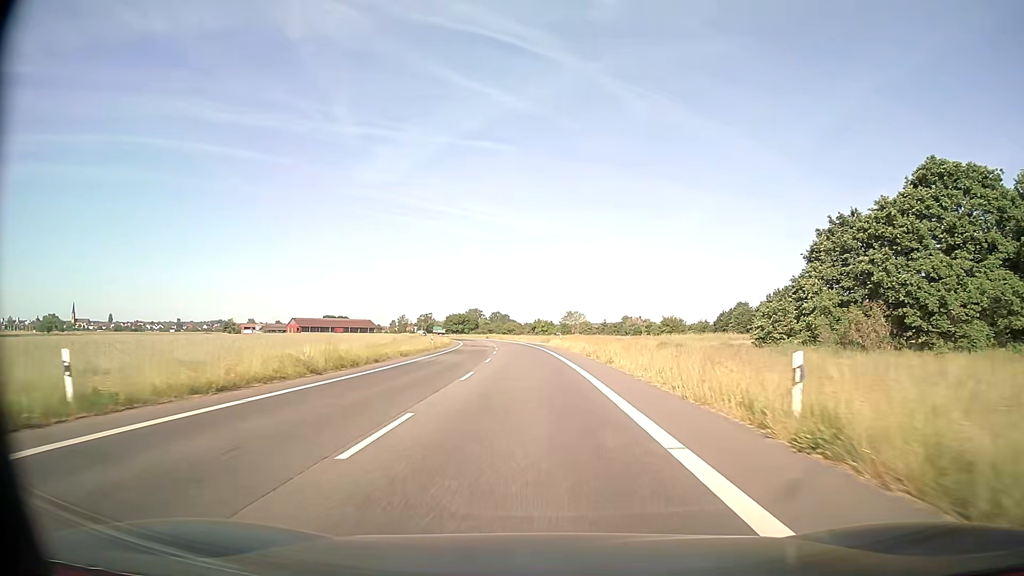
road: secondary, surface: asphalt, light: Day
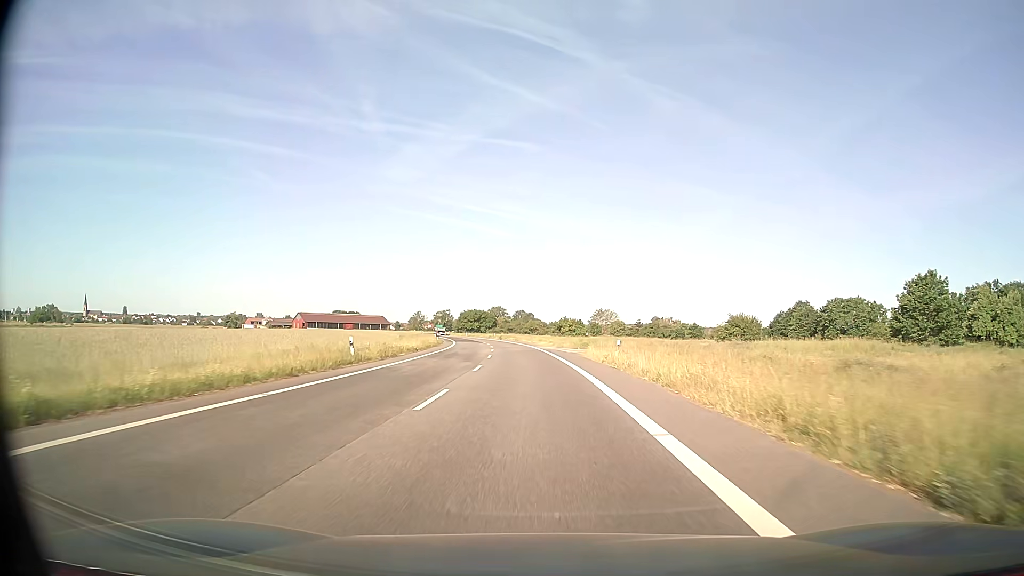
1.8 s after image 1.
(-0.6, +31.6) m; -2°
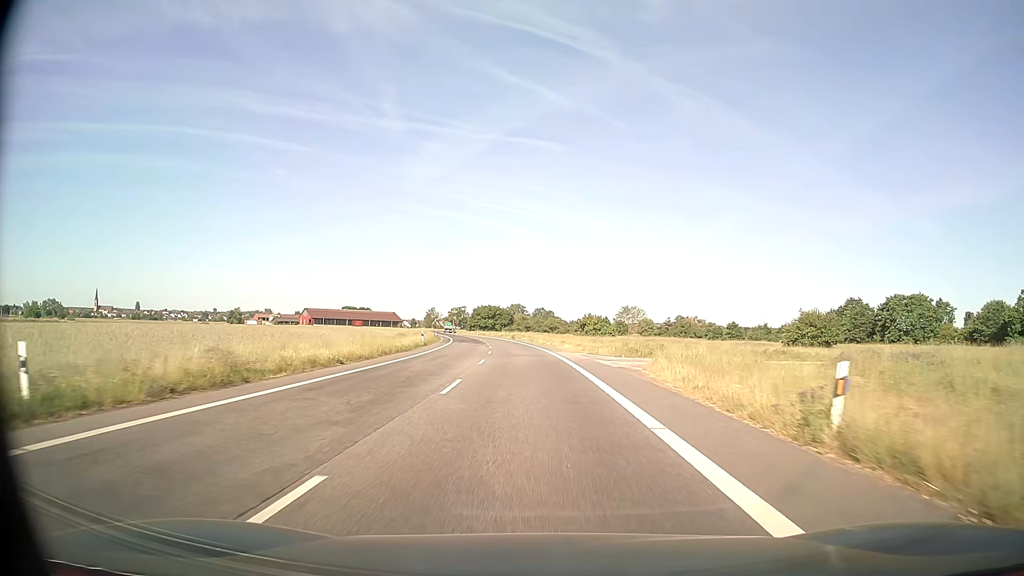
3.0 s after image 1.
(-0.3, +21.1) m; -2°
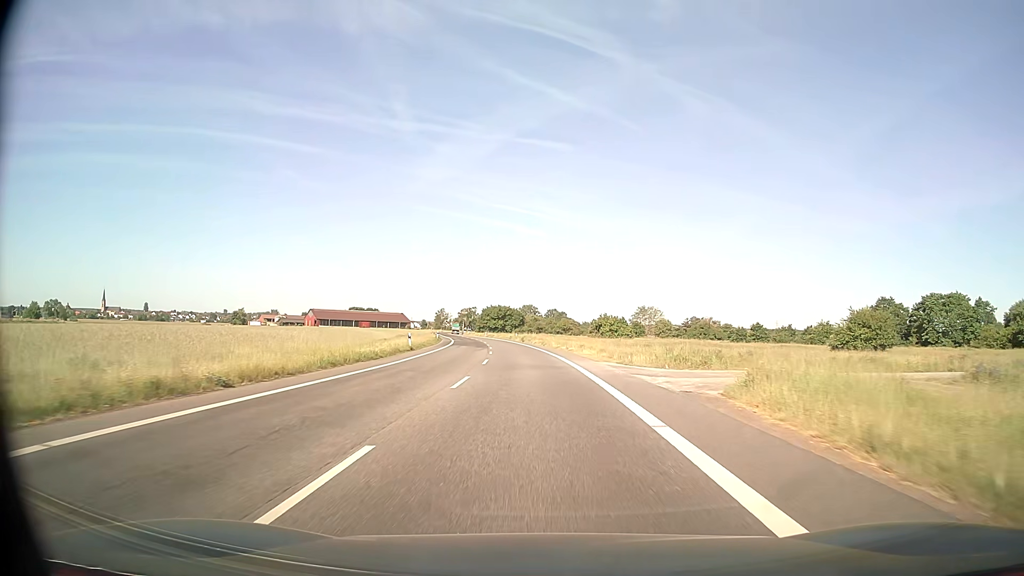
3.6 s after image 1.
(-0.1, +10.5) m; -1°
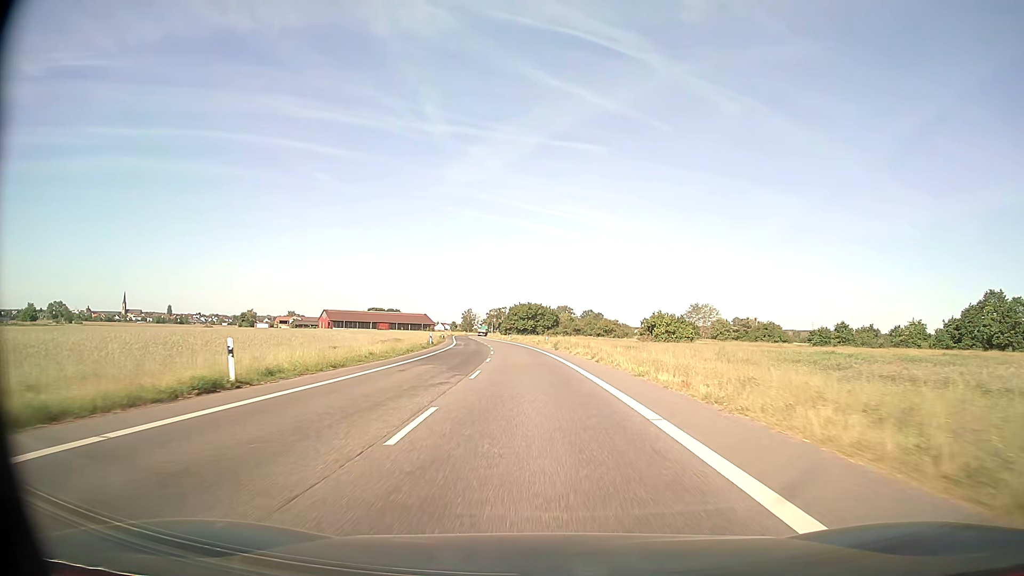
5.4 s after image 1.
(-0.7, +31.5) m; -3°
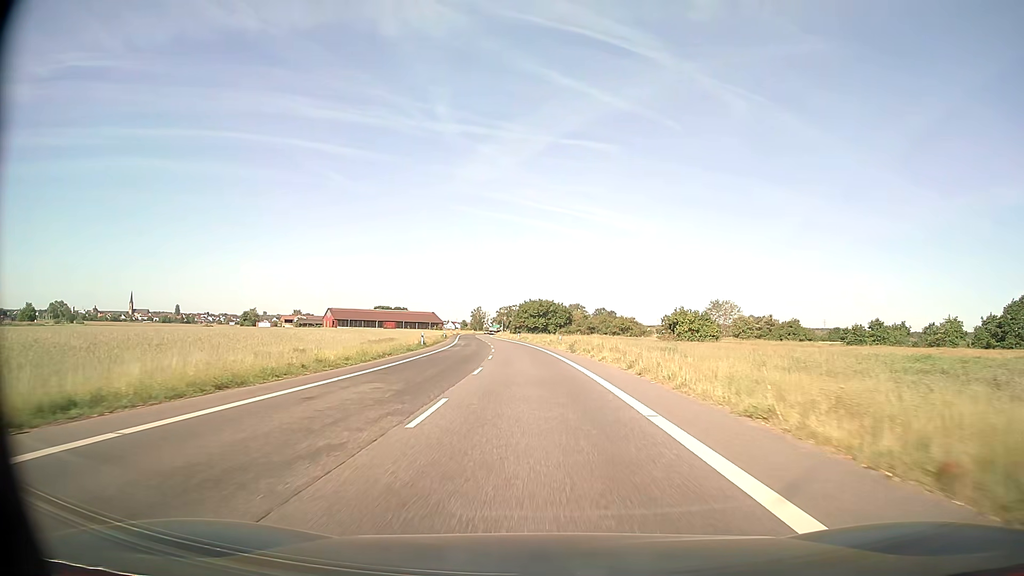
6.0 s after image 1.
(-0.1, +10.5) m; -1°
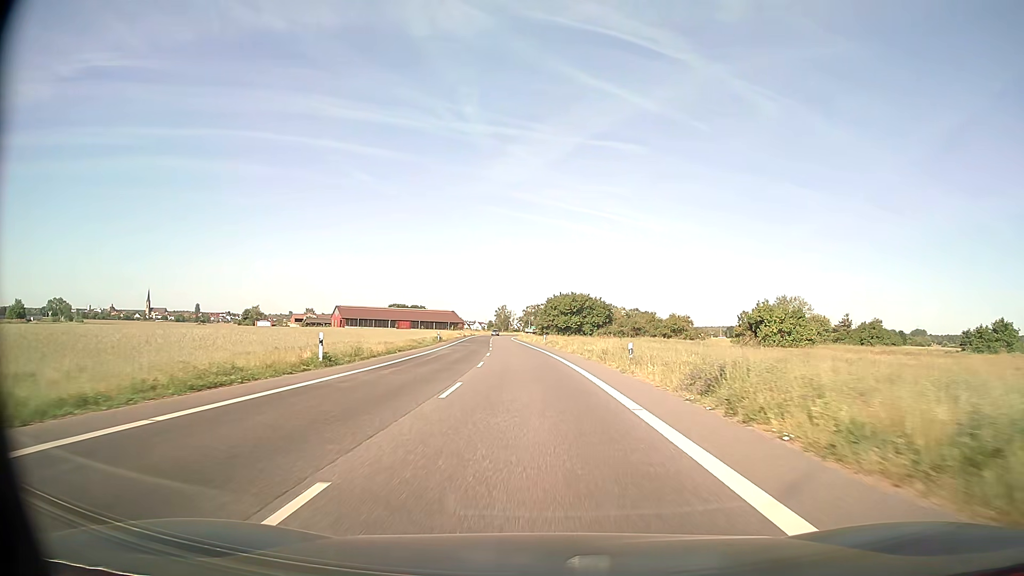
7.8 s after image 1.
(-0.7, +31.6) m; -2°
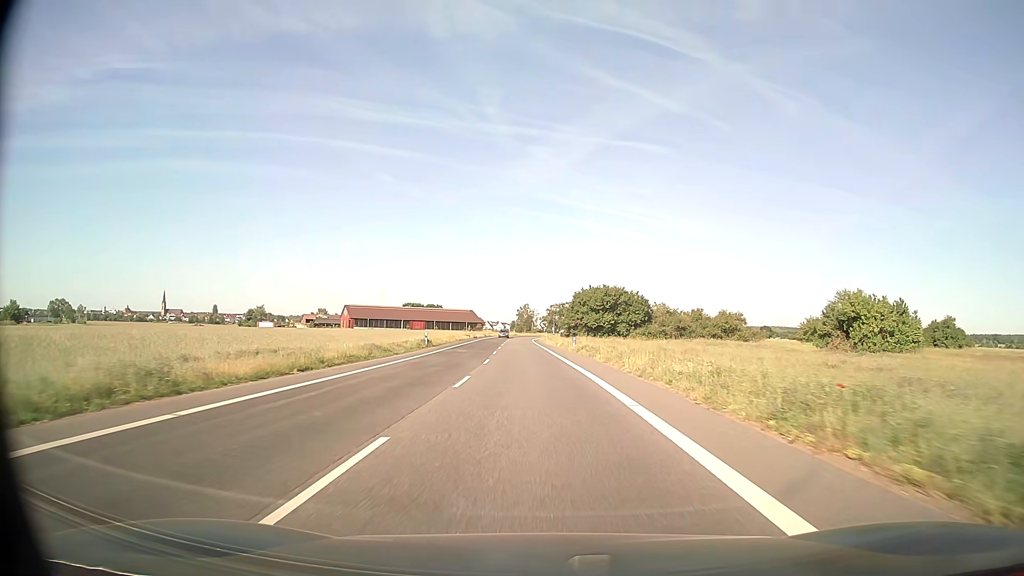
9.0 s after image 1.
(-0.4, +21.1) m; -2°
(0, +10) (0, +20) (-1, +30) (-1, +40) (-2, +50) (-2, +60) (-3, +70) (-3, +80) (-3, +90) (-4, +100) m
